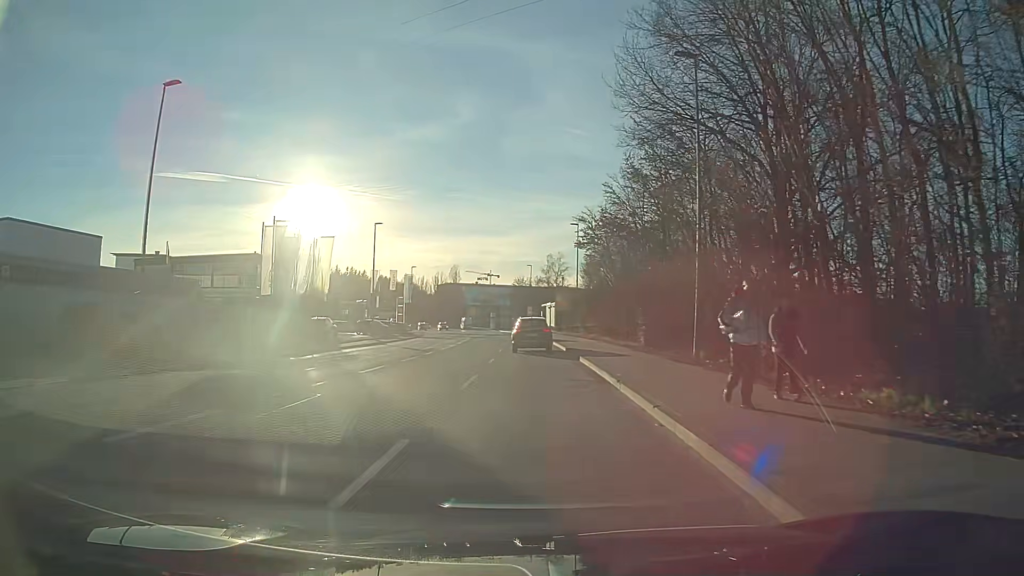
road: tertiary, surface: asphalt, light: Day
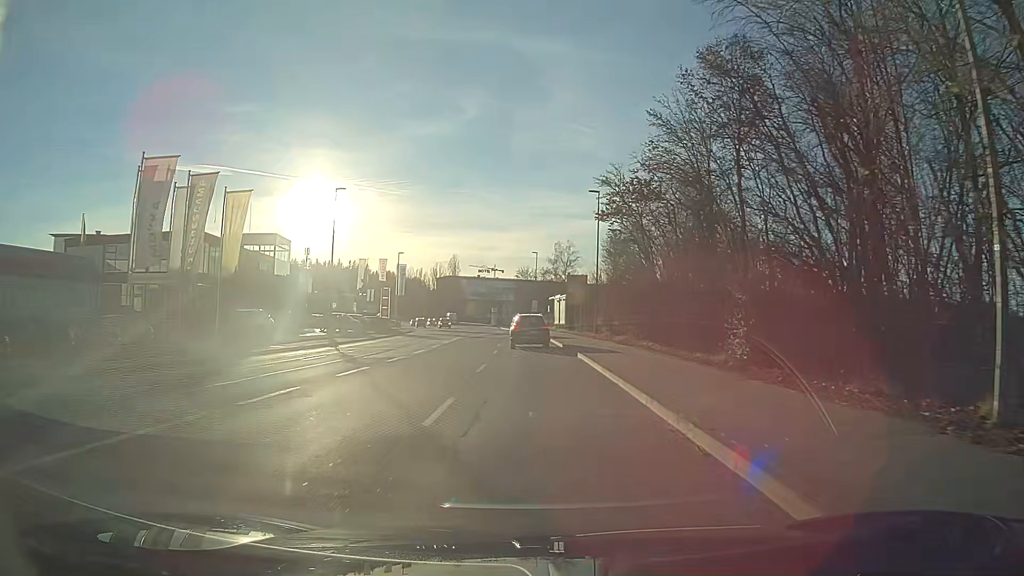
(0.0, +14.5) m; 0°
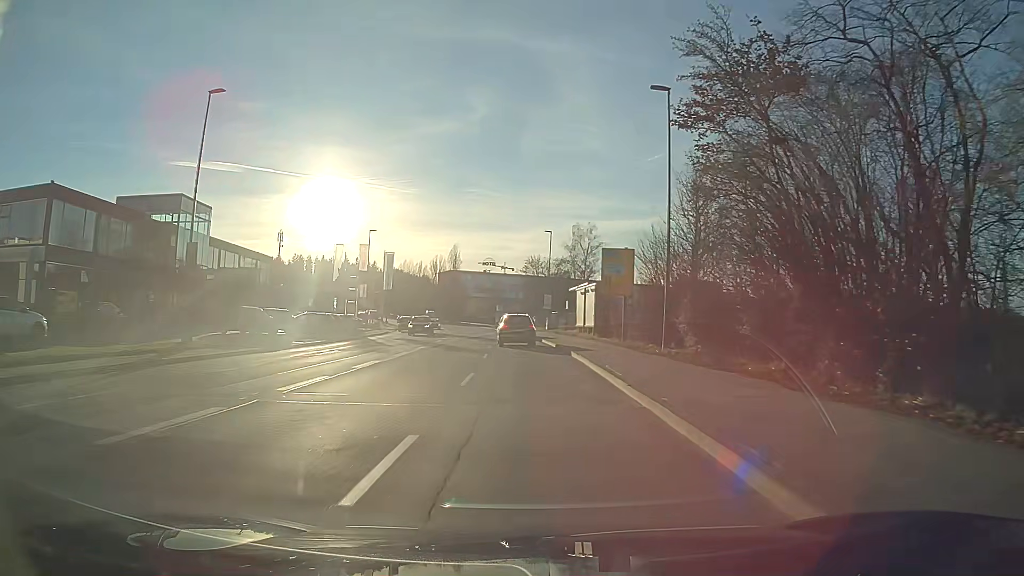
(-0.1, +22.0) m; -1°
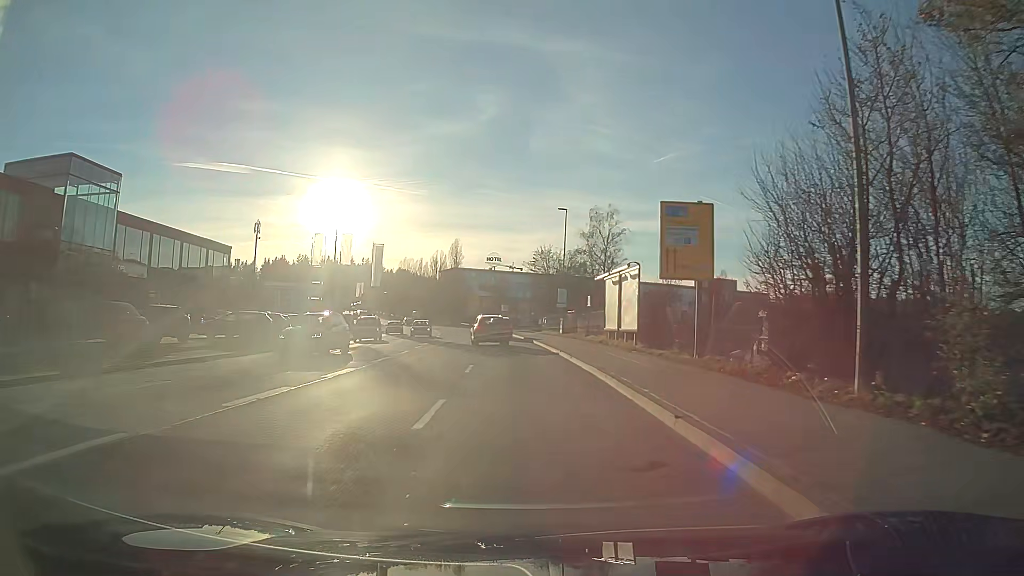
(-0.1, +14.6) m; -1°
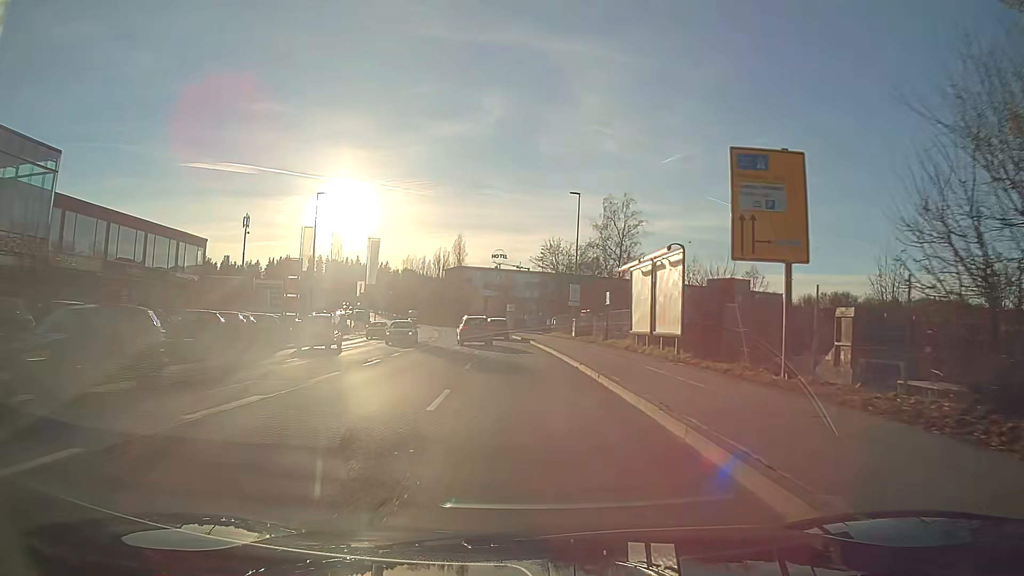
(-0.1, +7.3) m; -1°
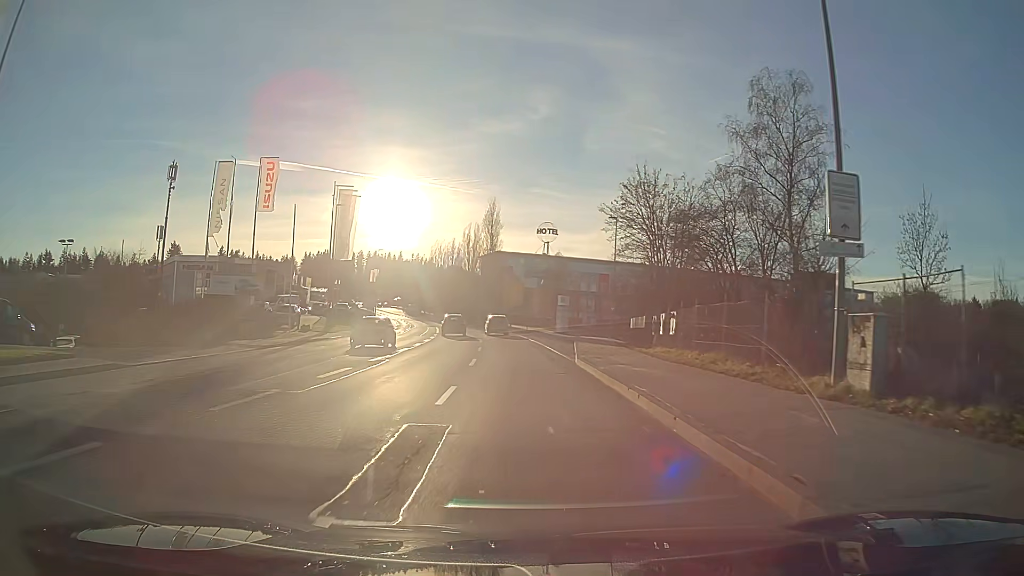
(-1.3, +35.9) m; -4°
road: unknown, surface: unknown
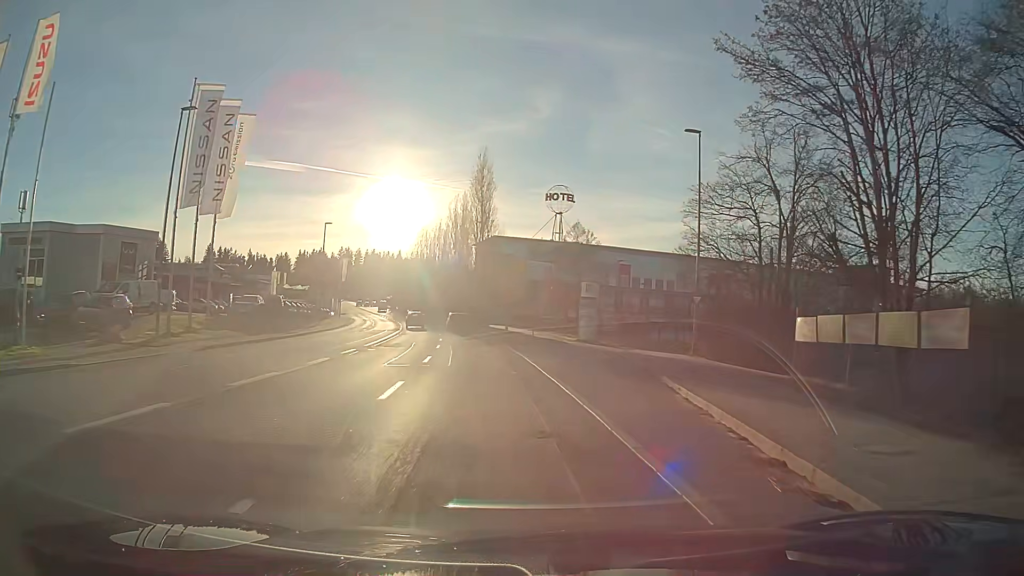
(-0.2, +27.2) m; +1°
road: service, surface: asphalt
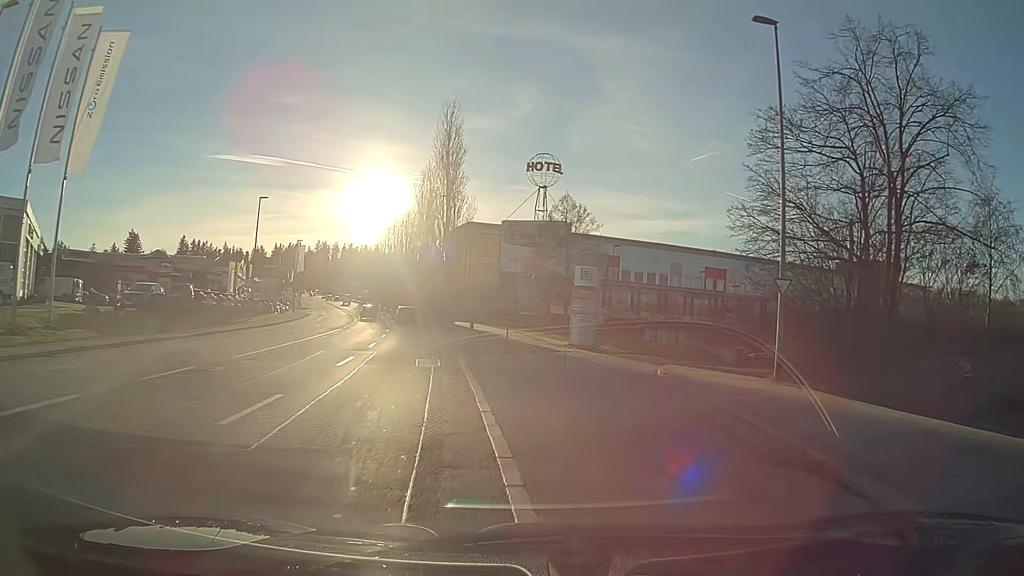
(+0.2, +12.5) m; +2°
(0, +10) (+2, +20) (+5, +29) (+13, +35) (+22, +39) (+31, +43) (+40, +48) (+49, +53) (+50, +62) (+47, +71) m
